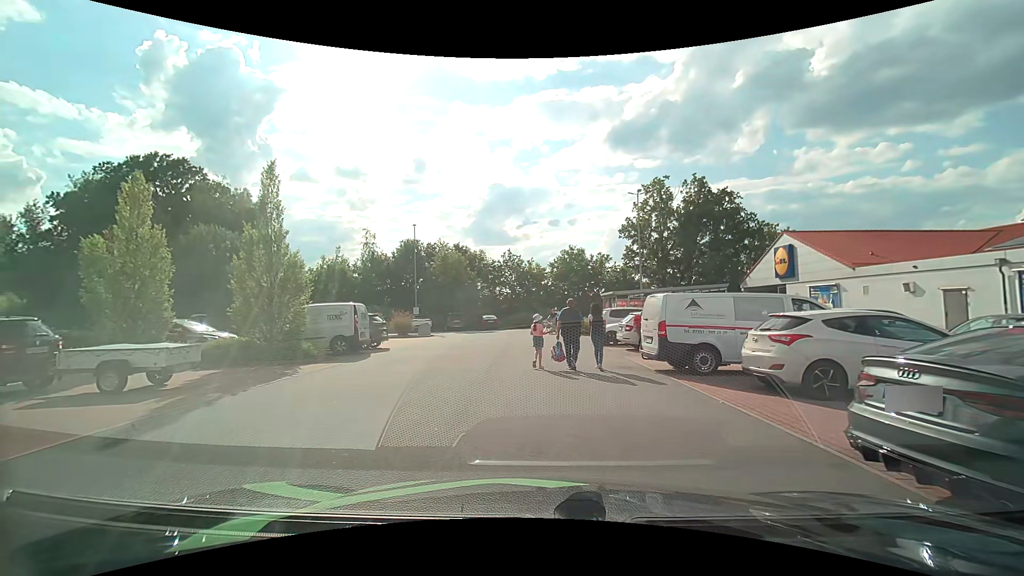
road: service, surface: asphalt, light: Day
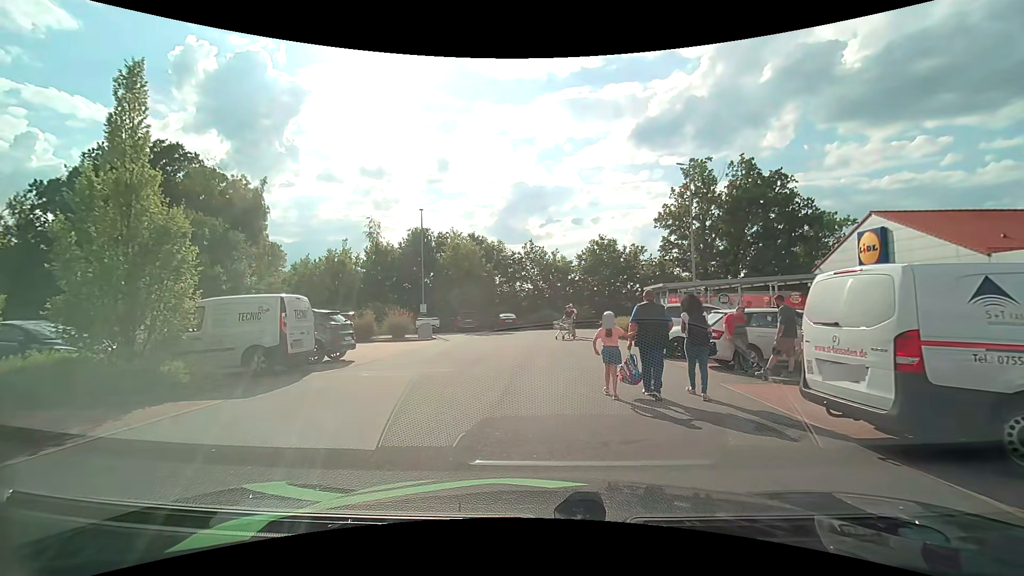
(-0.2, +6.6) m; -3°
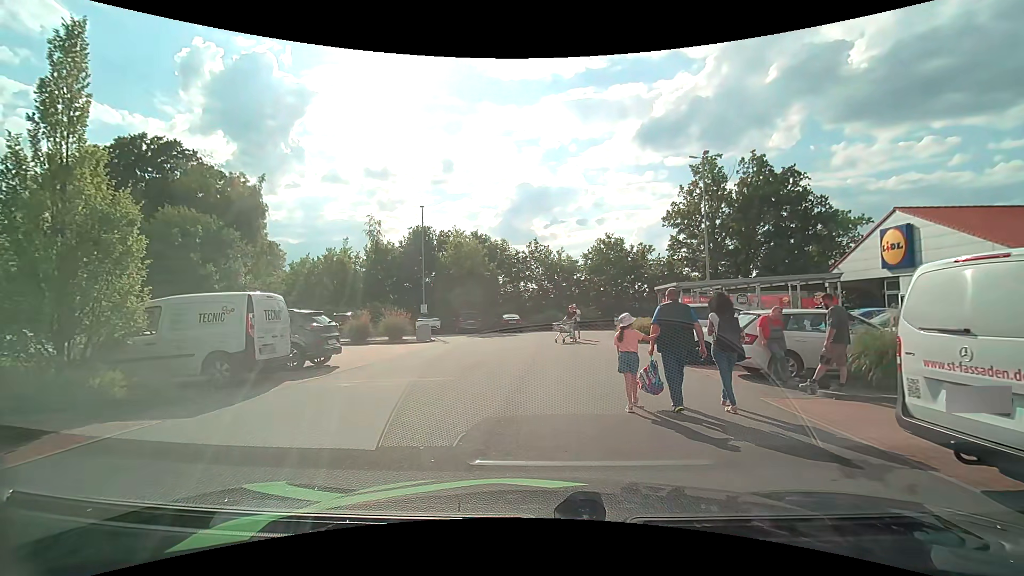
(0.0, +1.4) m; -1°
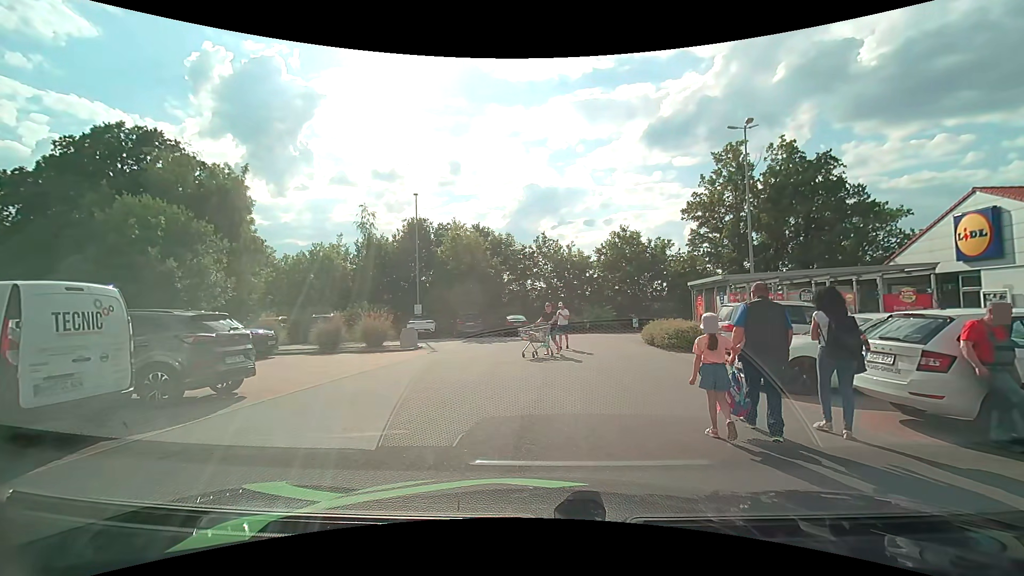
(-0.1, +4.5) m; -2°
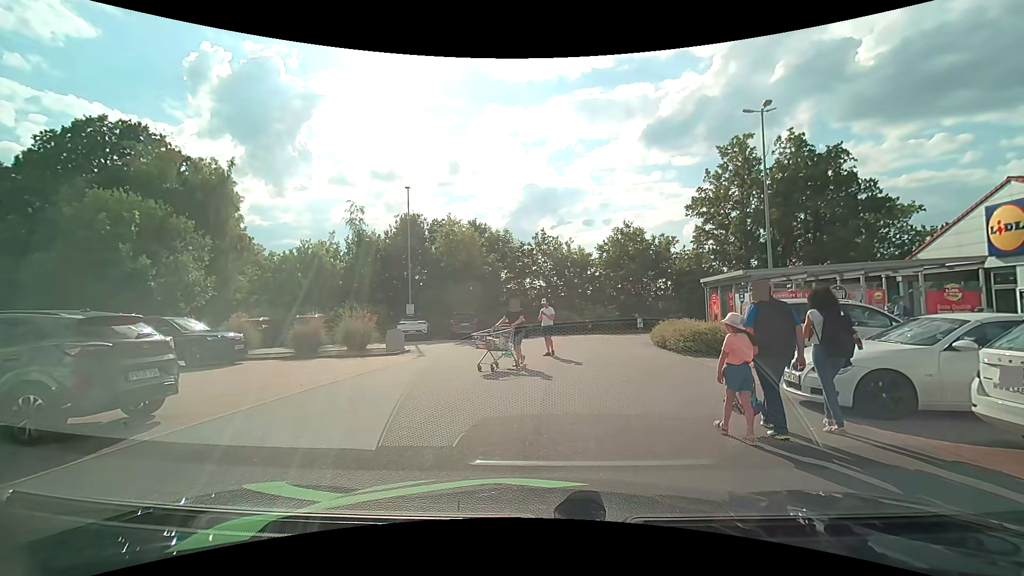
(0.0, +1.9) m; 0°
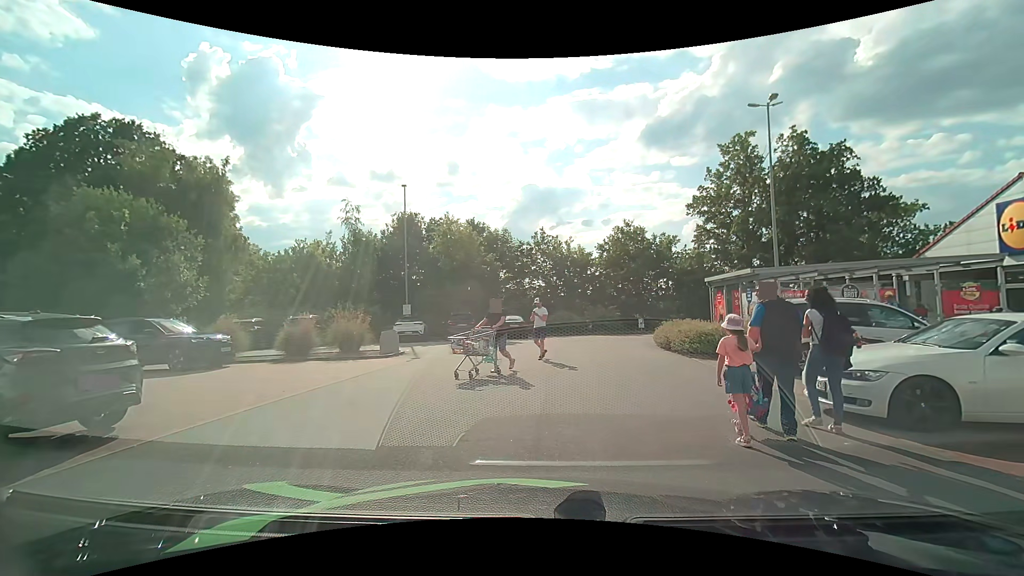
(0.0, +0.7) m; 0°
